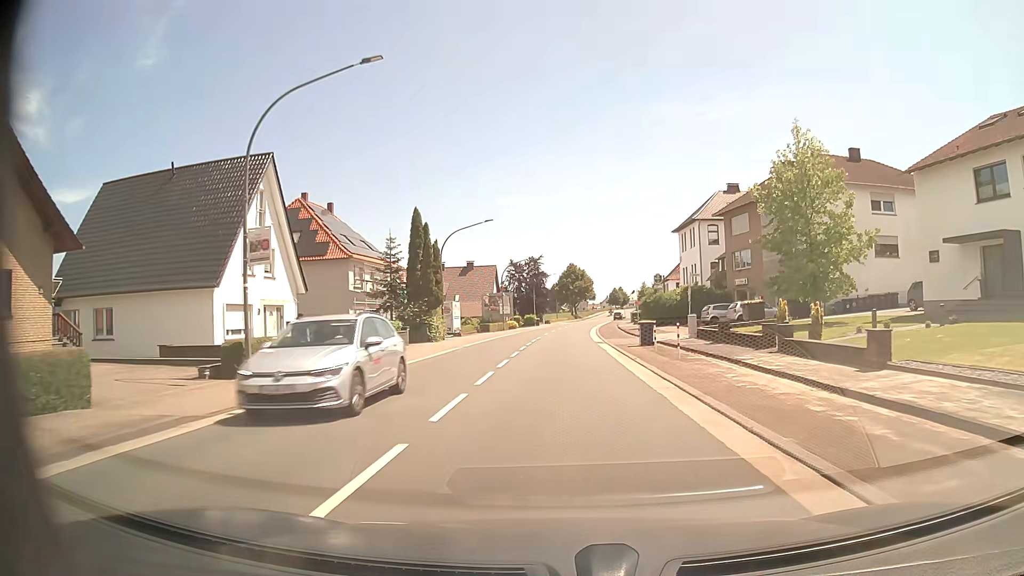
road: primary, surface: asphalt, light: Day
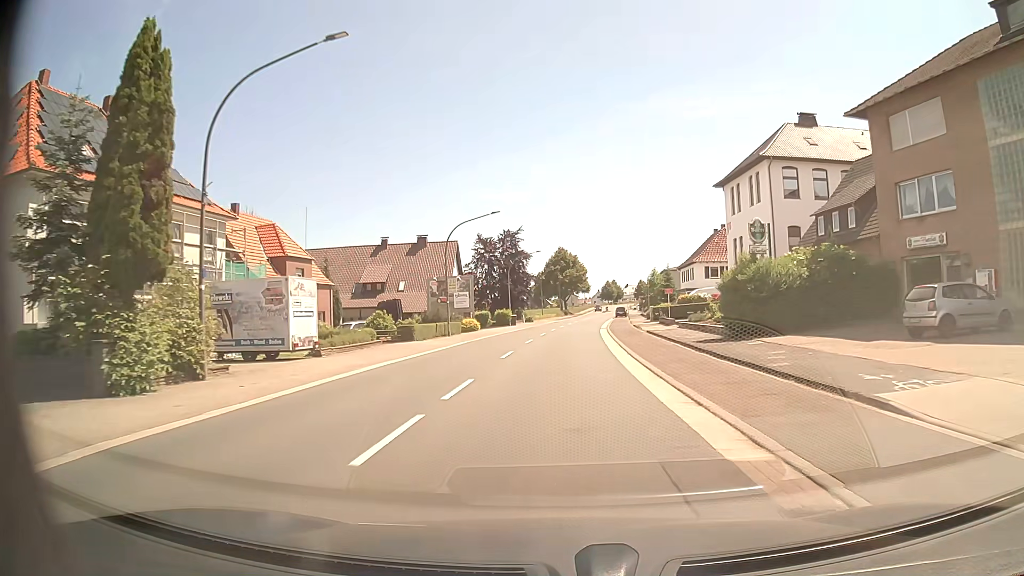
(+0.3, +30.4) m; +1°
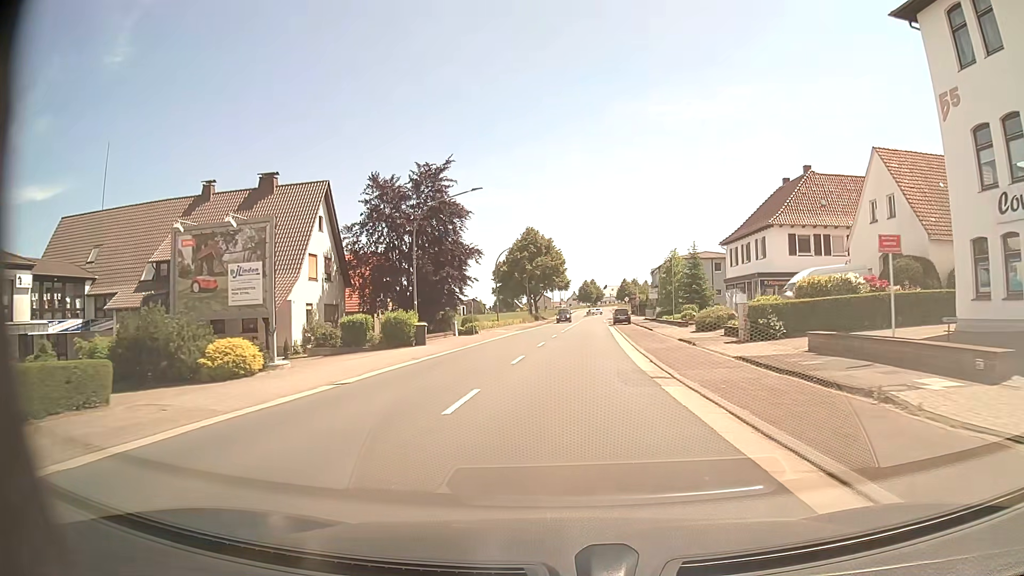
(+0.6, +38.0) m; +2°
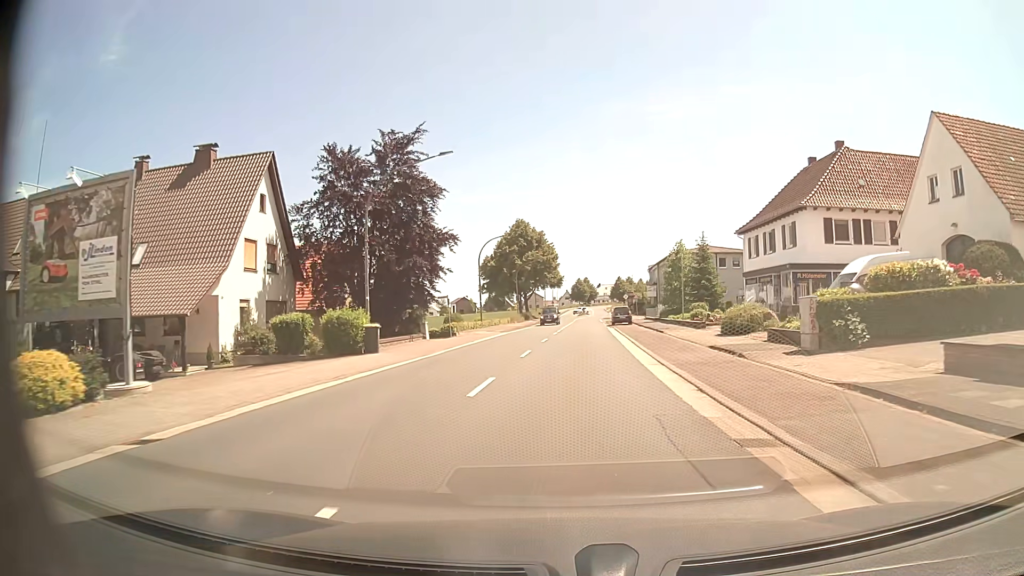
(+0.1, +7.6) m; +1°
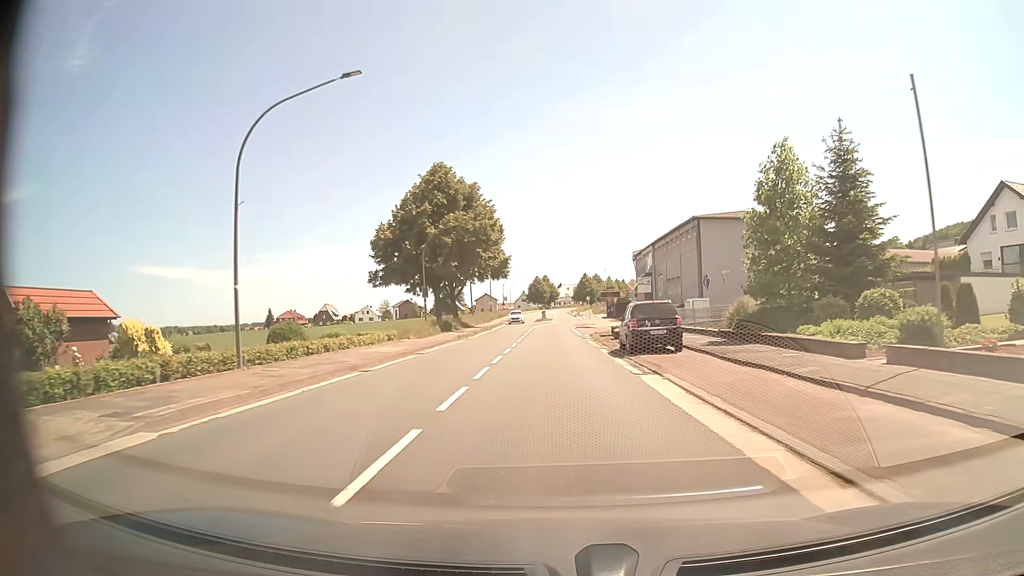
(+1.0, +37.9) m; +3°
(0, +10) (0, +20) (0, +30) (0, +40) (0, +50) (0, +60) (+1, +70) (+1, +80) (+2, +90) (+2, +100) m
